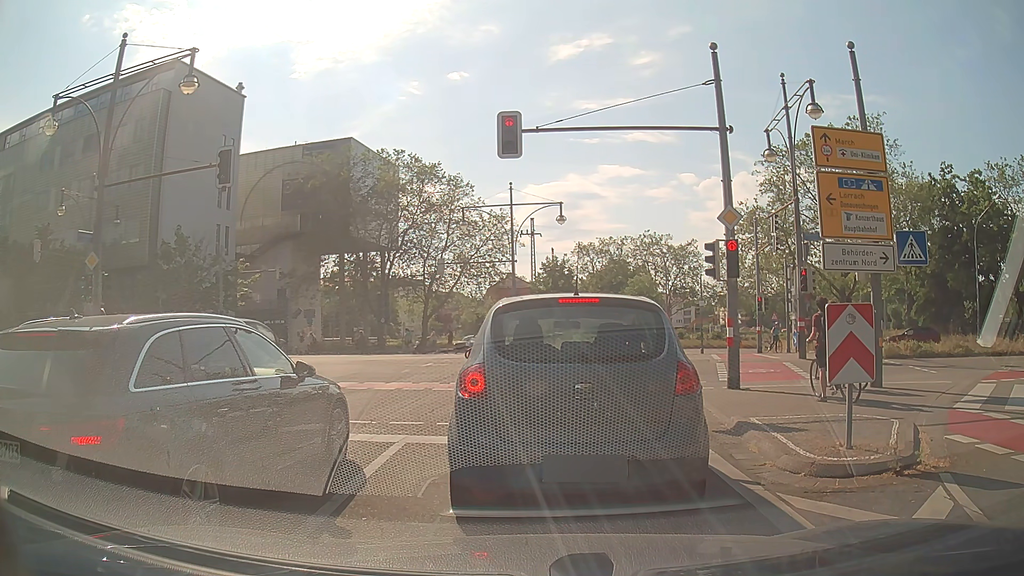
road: primary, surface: asphalt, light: Day
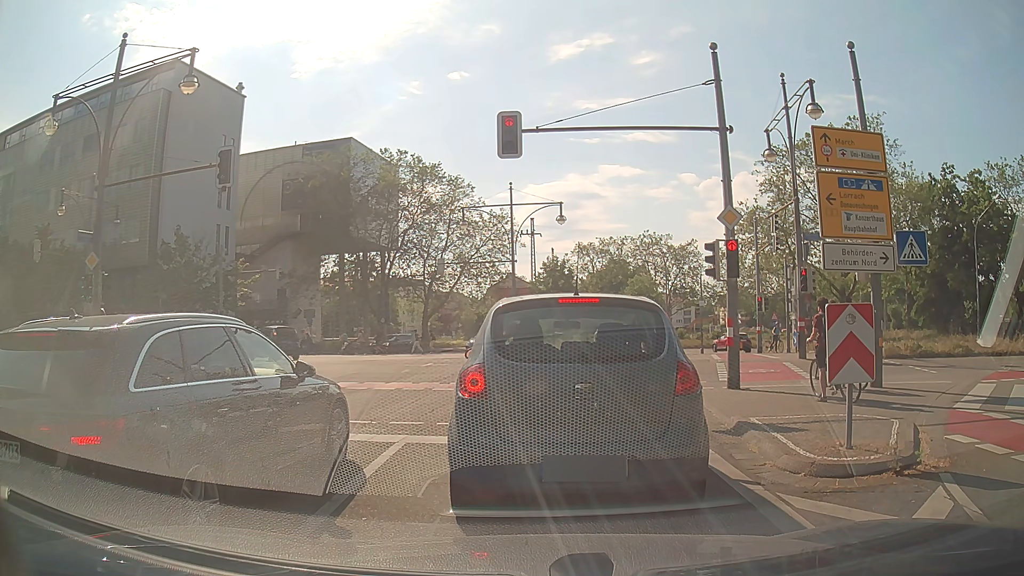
(0.0, 0.0) m; 0°
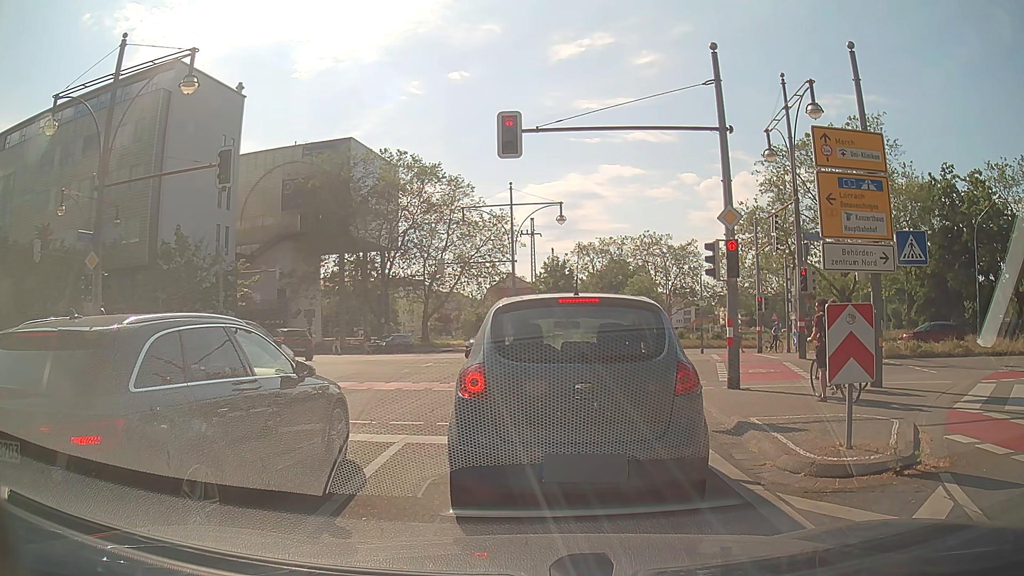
(0.0, 0.0) m; 0°
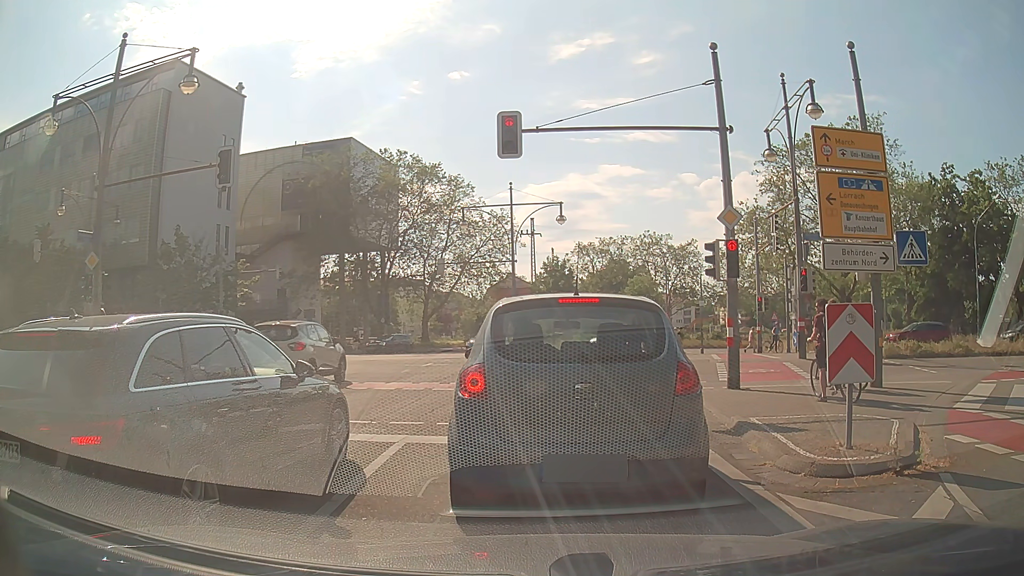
(0.0, 0.0) m; 0°
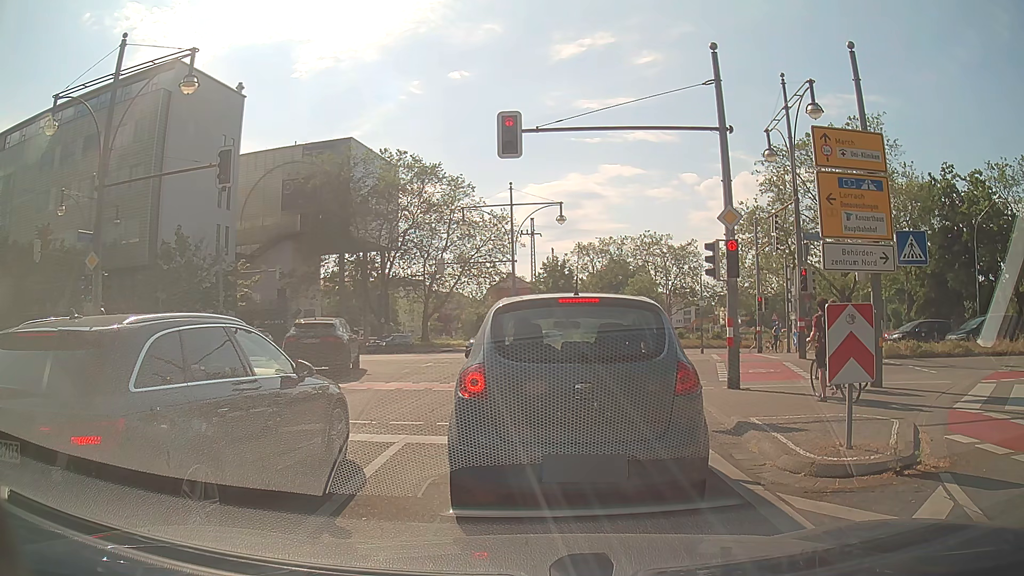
(0.0, 0.0) m; 0°
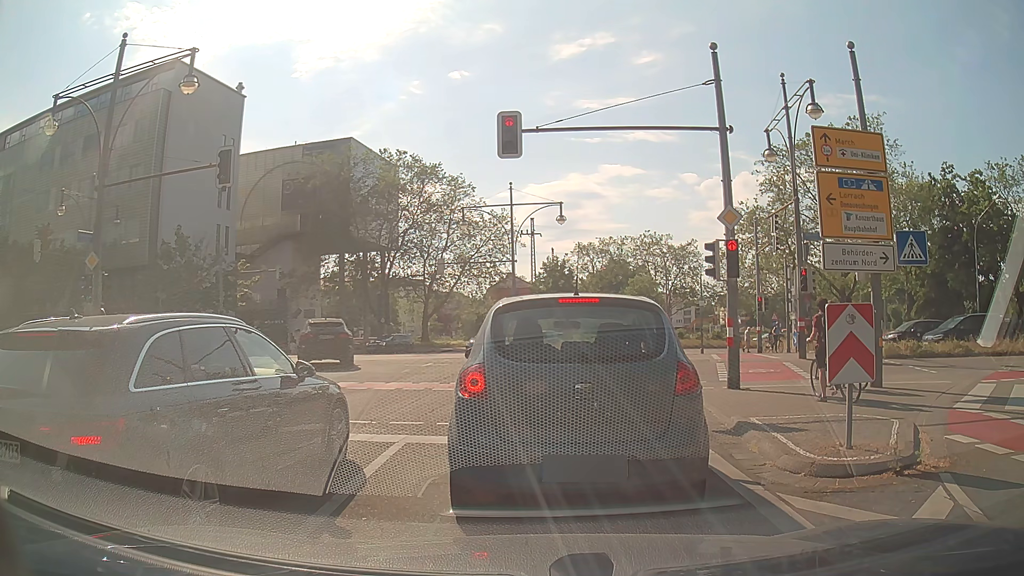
(0.0, 0.0) m; 0°
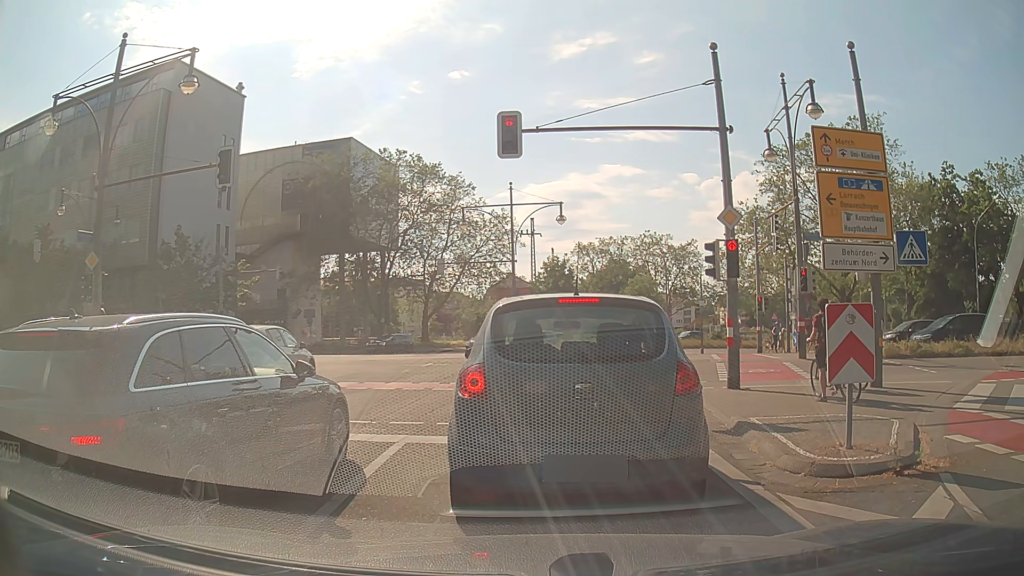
(0.0, 0.0) m; 0°
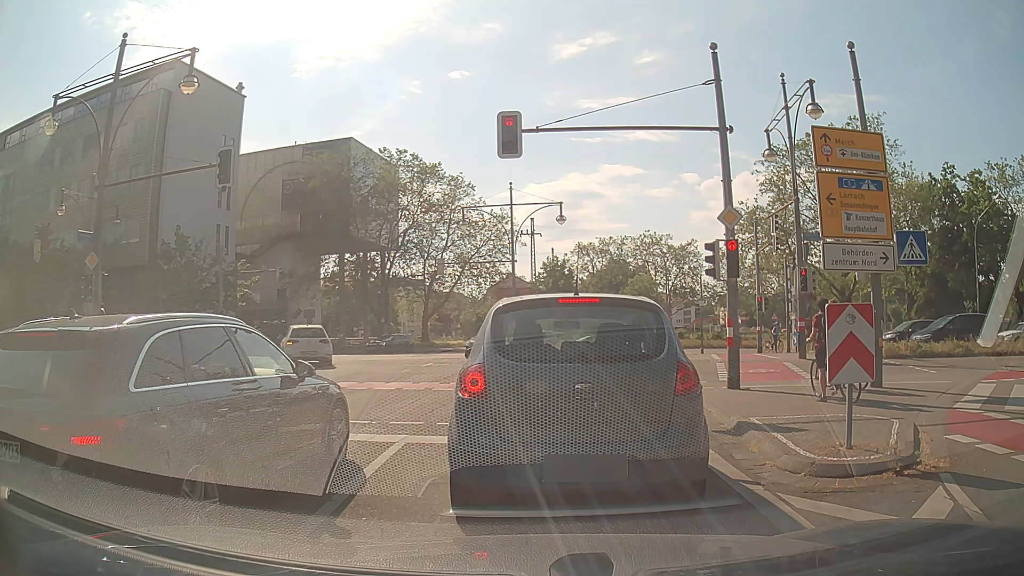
(0.0, 0.0) m; 0°
